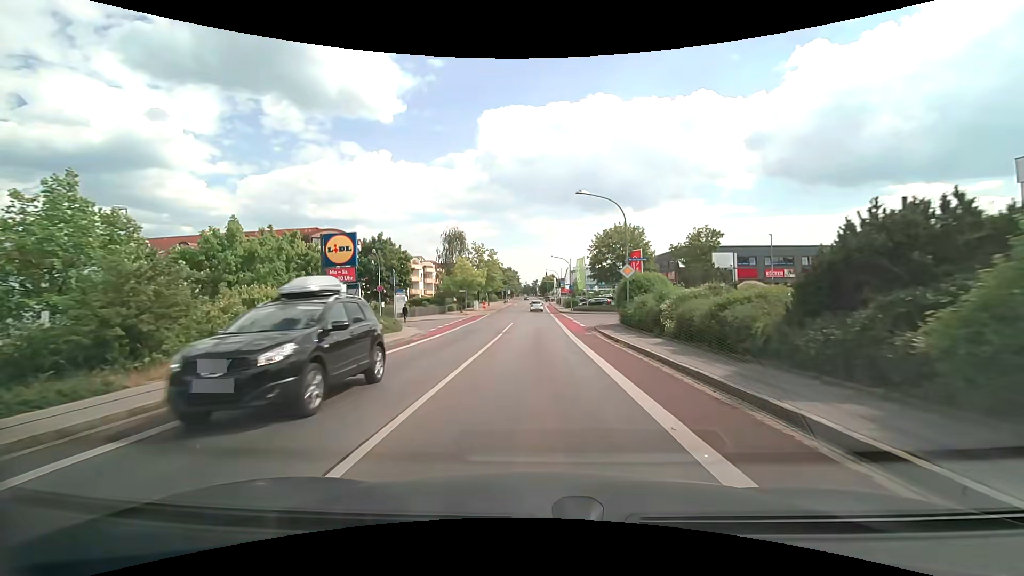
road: tertiary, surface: asphalt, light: Day
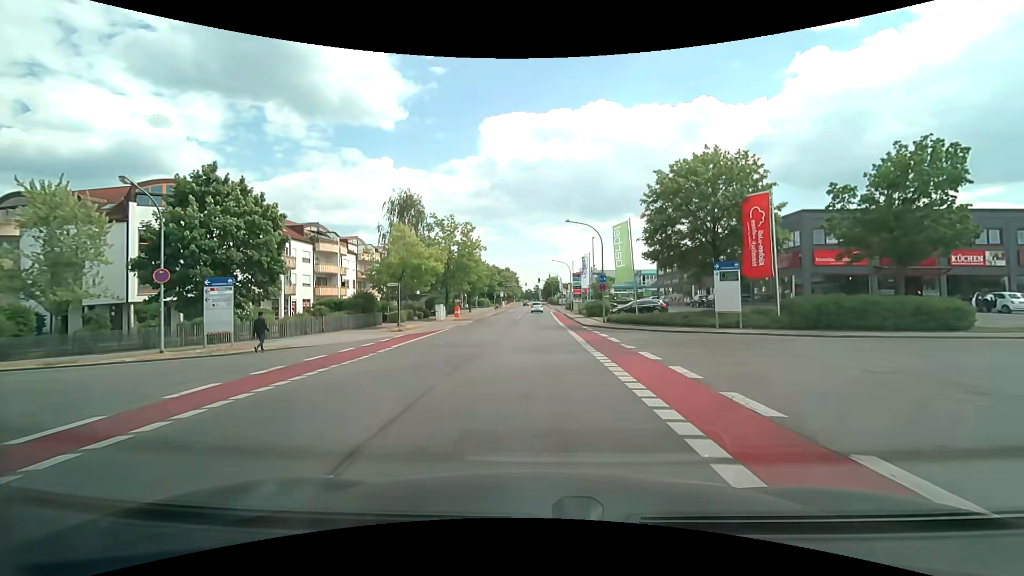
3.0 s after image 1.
(-0.3, +31.0) m; -1°
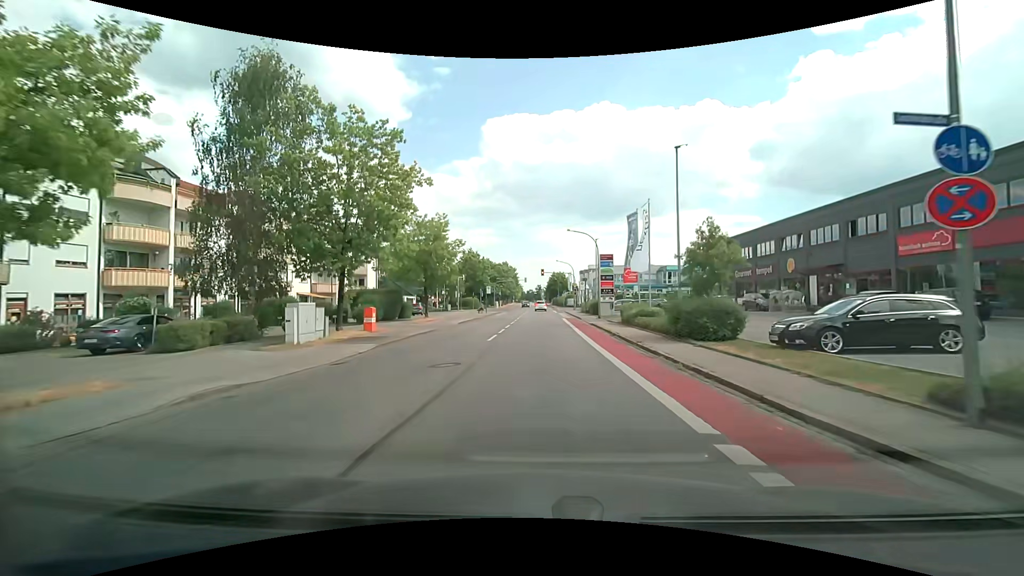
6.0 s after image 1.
(-0.1, +29.5) m; 0°
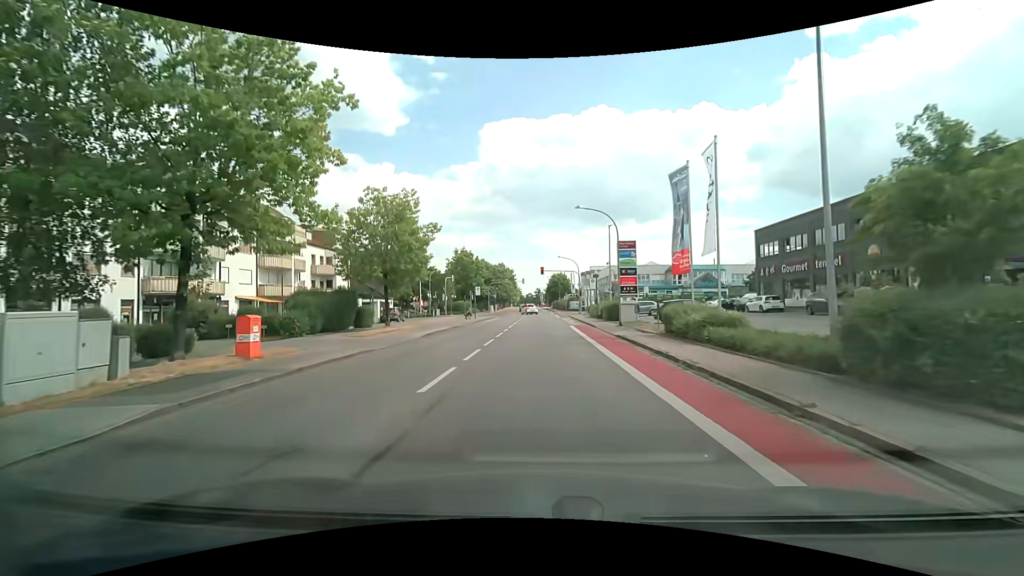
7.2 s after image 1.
(0.0, +10.8) m; 0°
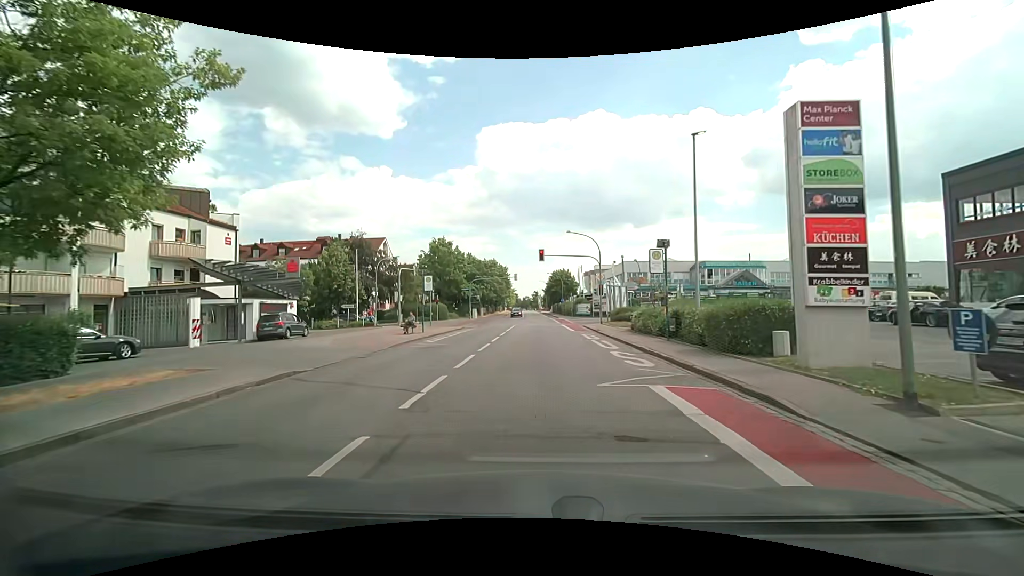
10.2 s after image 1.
(+0.1, +23.5) m; 0°
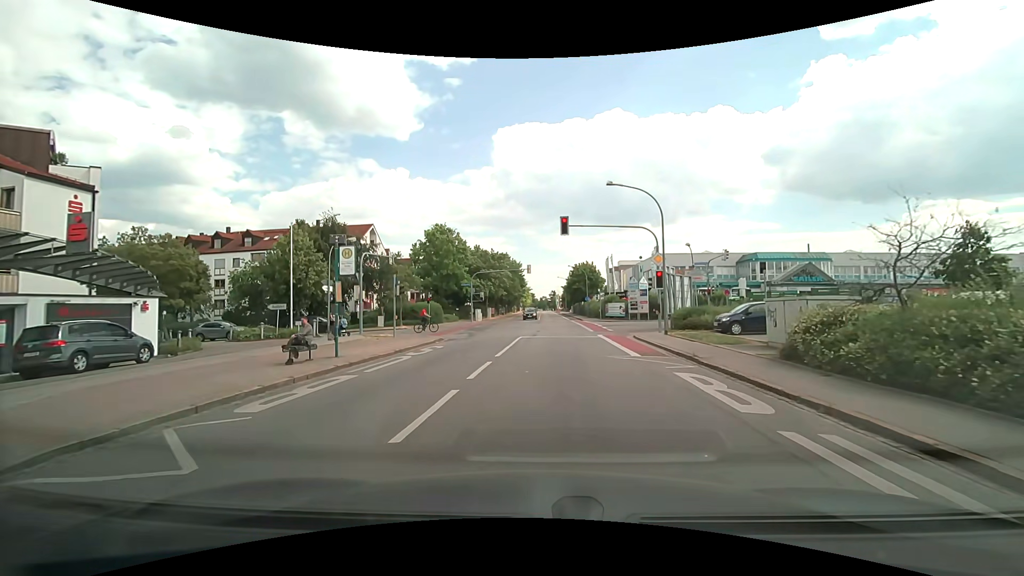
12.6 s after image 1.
(0.0, +15.1) m; -1°
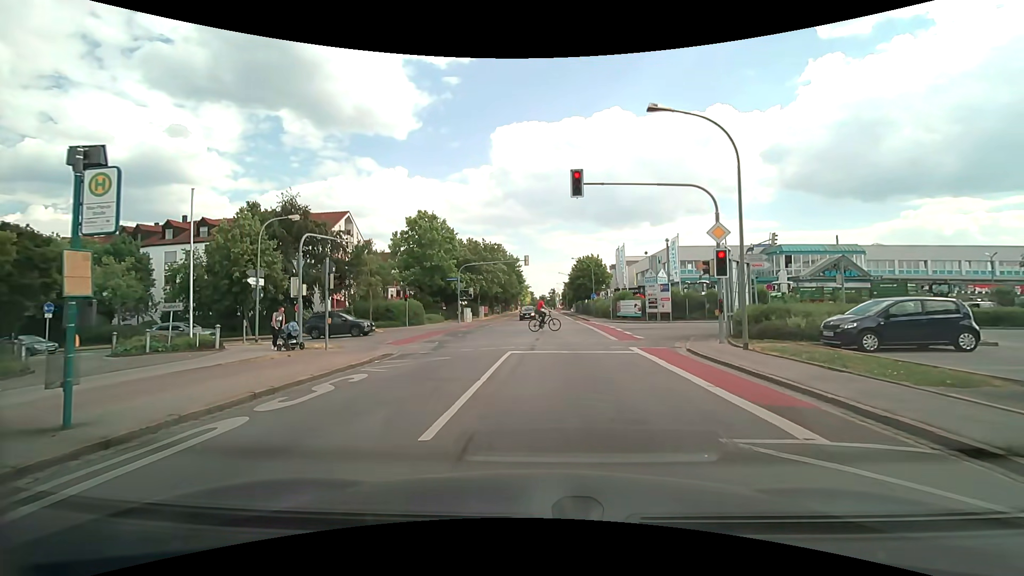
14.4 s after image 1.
(0.0, +8.9) m; 0°
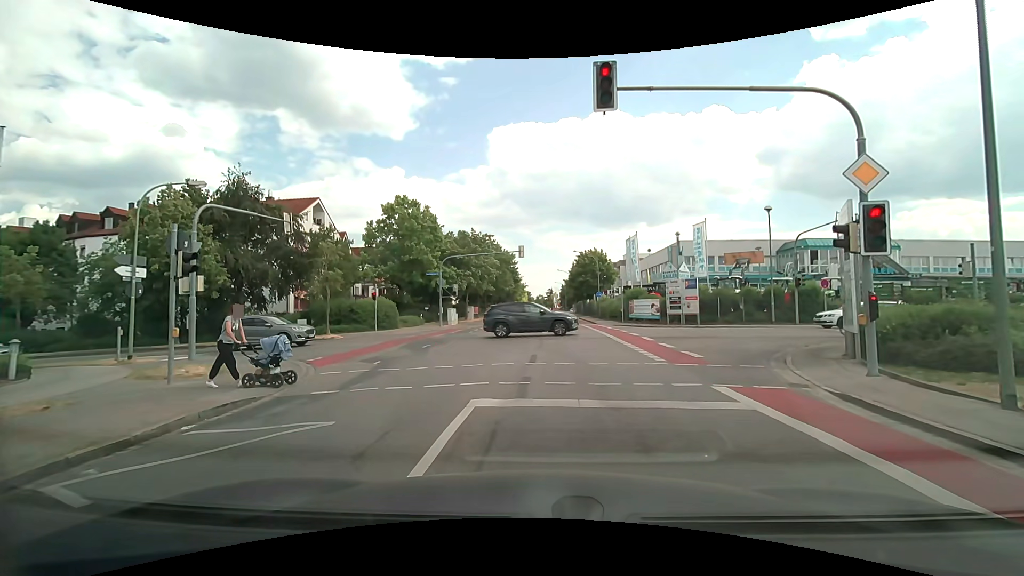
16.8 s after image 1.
(0.0, +7.8) m; 0°
